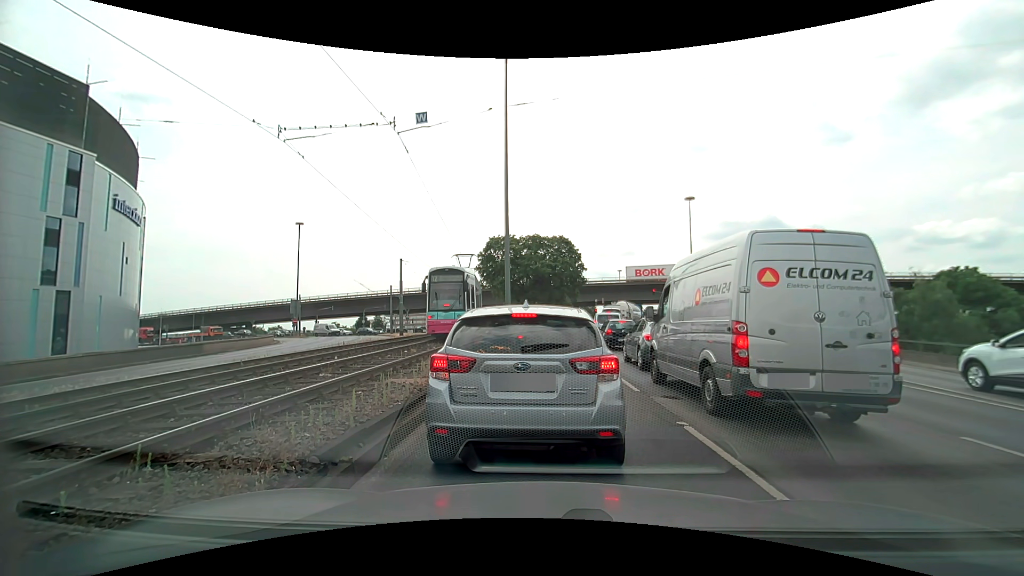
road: primary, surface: asphalt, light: Day
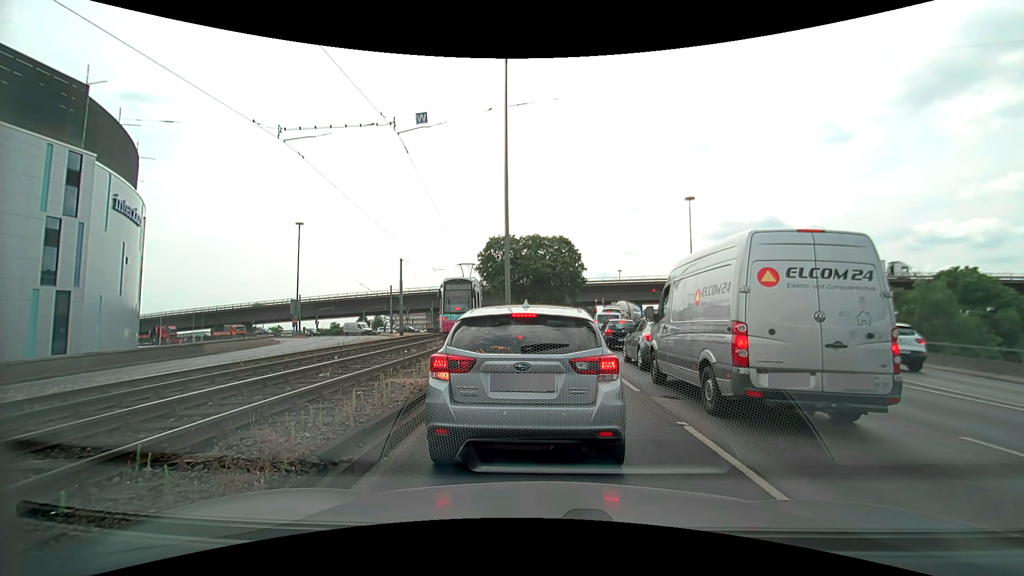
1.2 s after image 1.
(0.0, 0.0) m; 0°
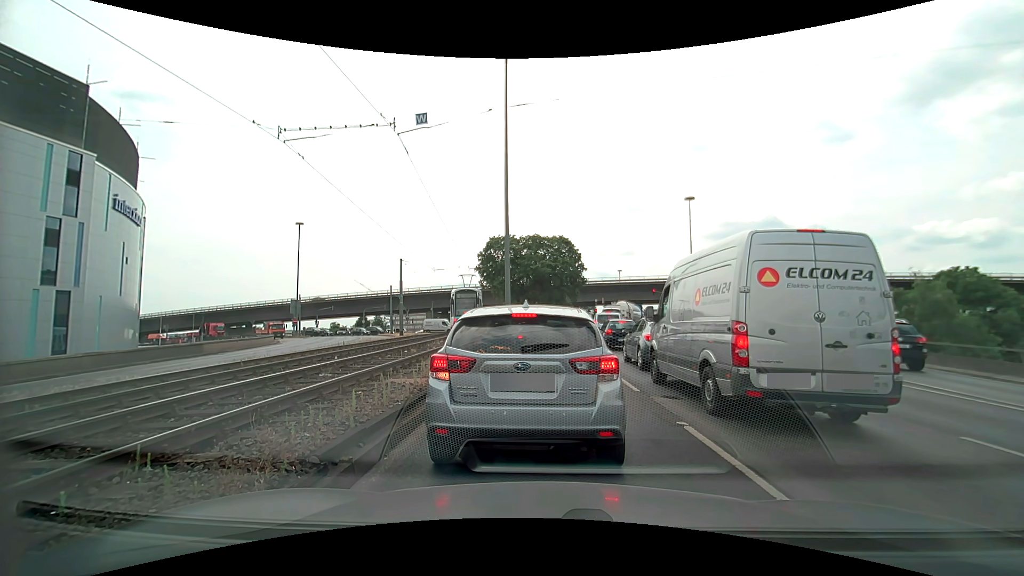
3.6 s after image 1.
(0.0, 0.0) m; 0°
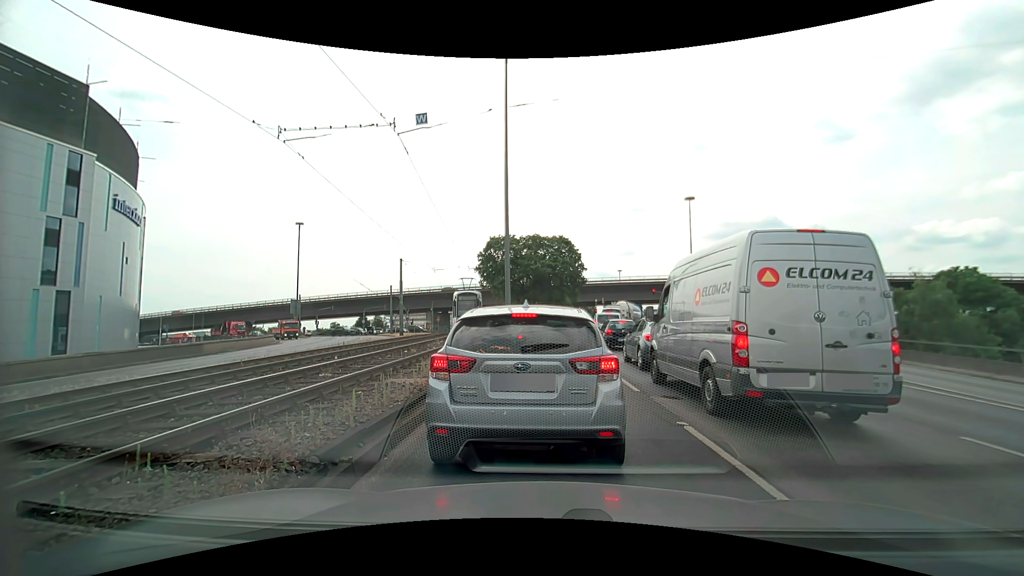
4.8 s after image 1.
(0.0, 0.0) m; 0°
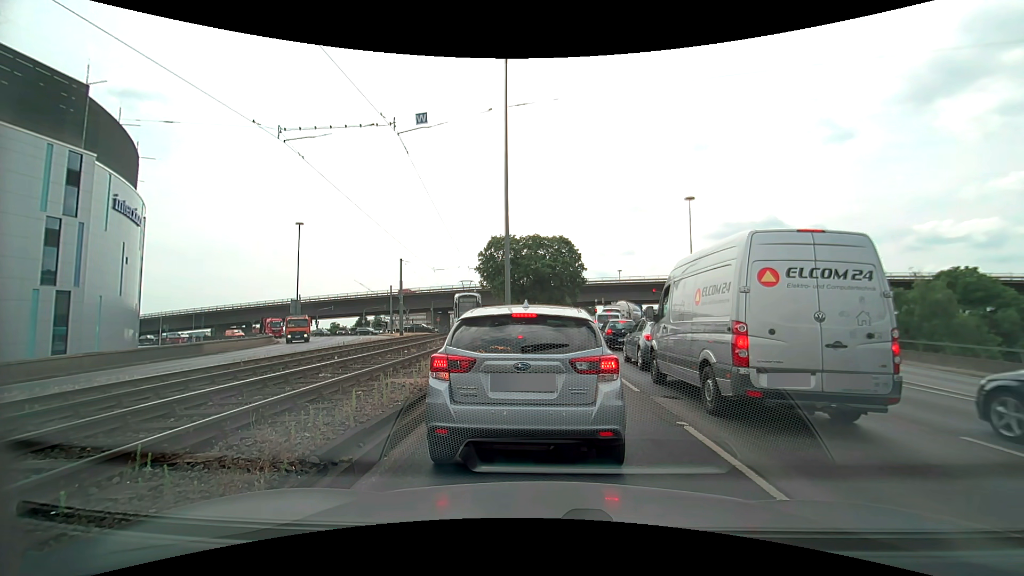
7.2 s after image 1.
(0.0, 0.0) m; 0°
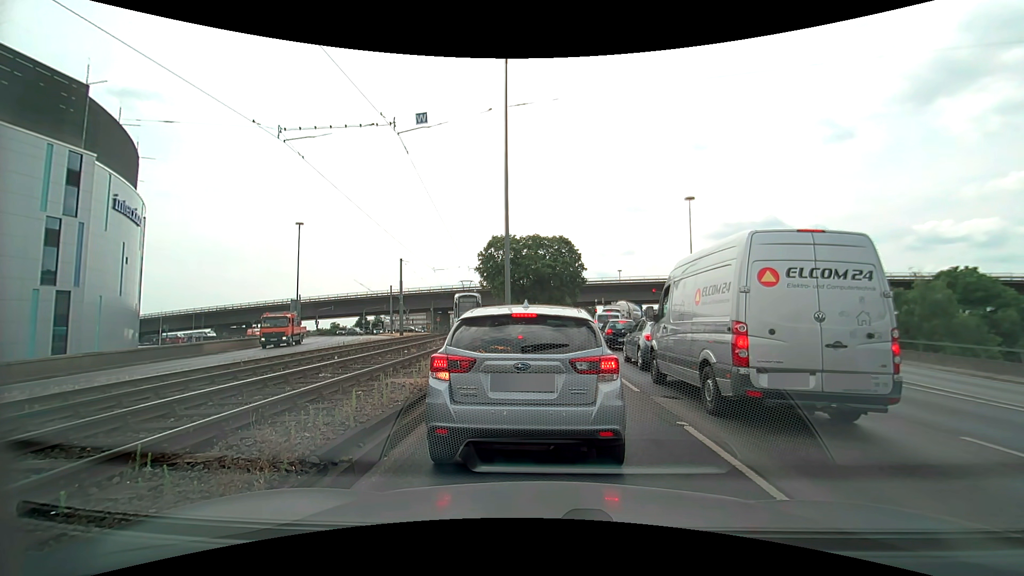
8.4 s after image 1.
(0.0, 0.0) m; 0°
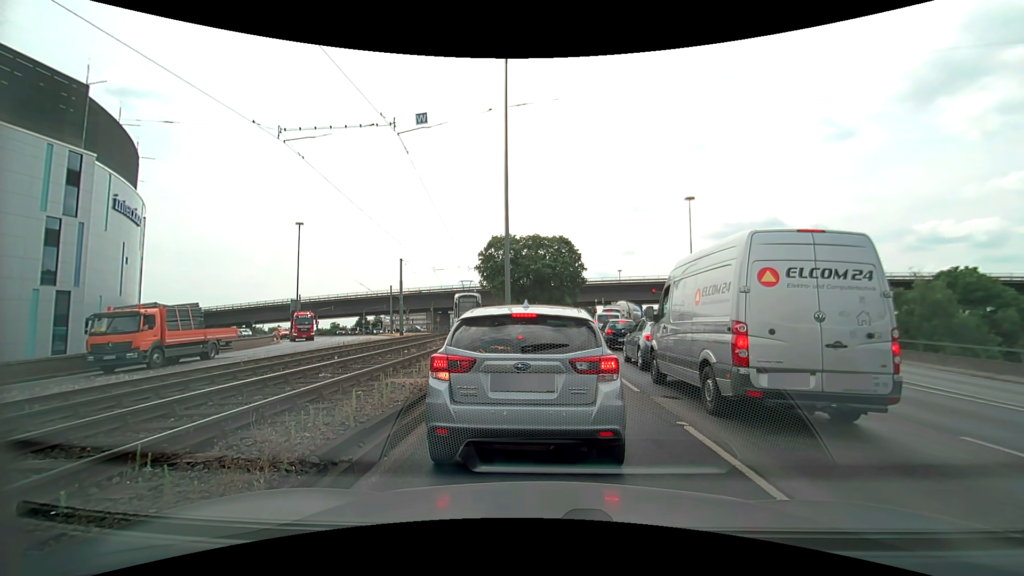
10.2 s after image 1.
(0.0, 0.0) m; 0°
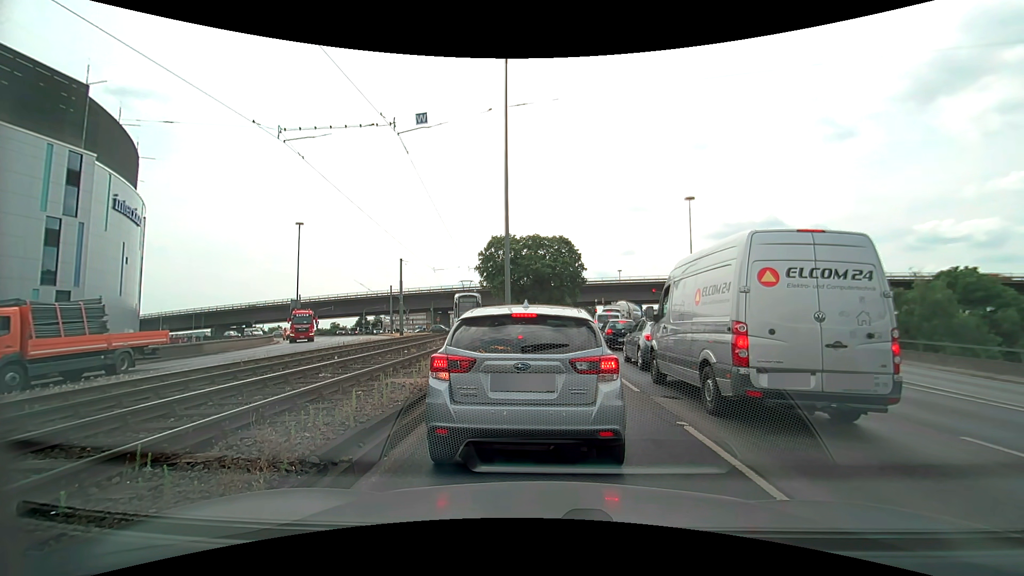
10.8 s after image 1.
(0.0, 0.0) m; 0°
